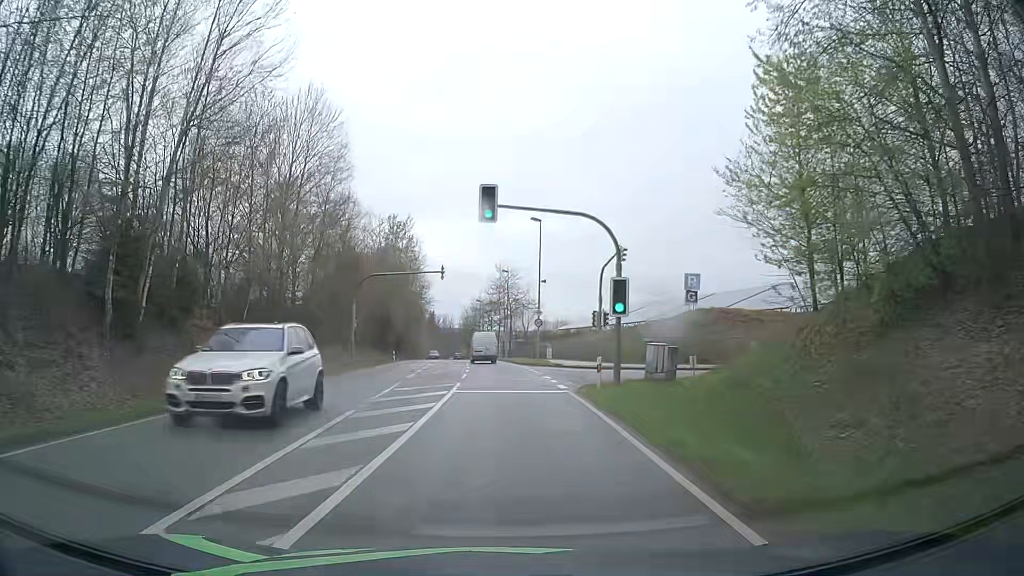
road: secondary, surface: asphalt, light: Day
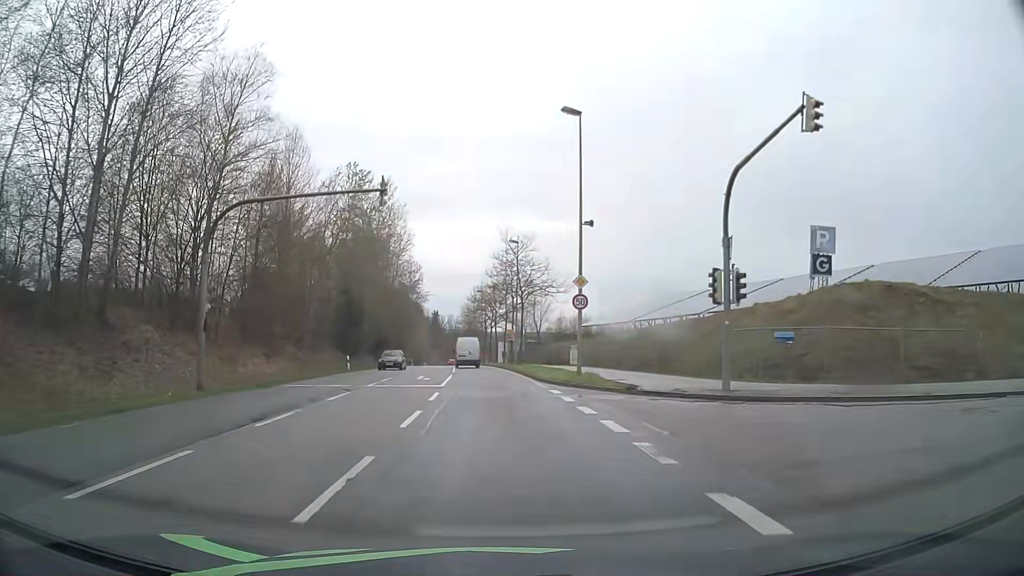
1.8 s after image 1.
(-0.1, +23.2) m; -1°
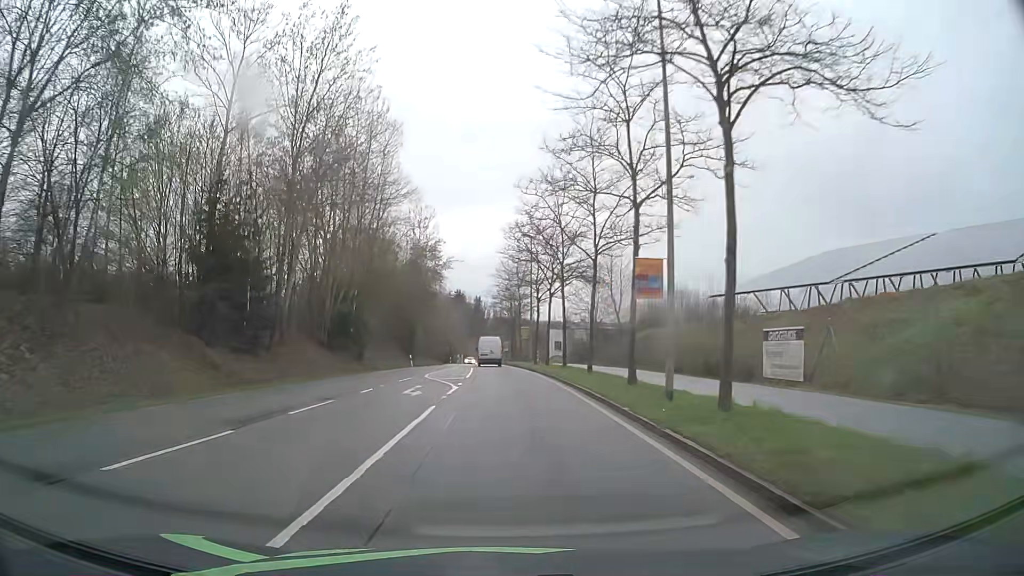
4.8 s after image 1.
(-1.5, +41.3) m; -4°
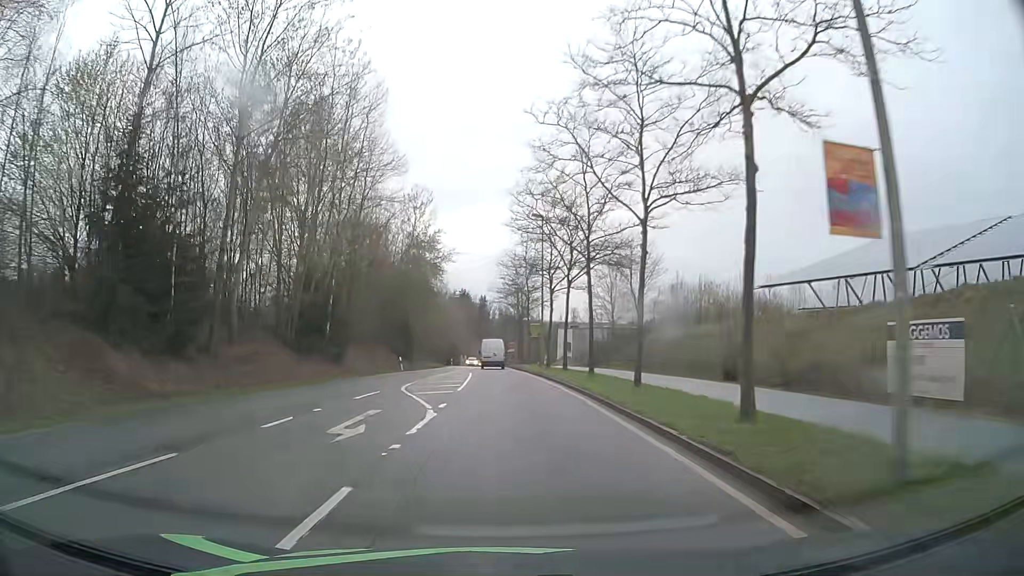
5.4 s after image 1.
(0.0, +8.6) m; 0°
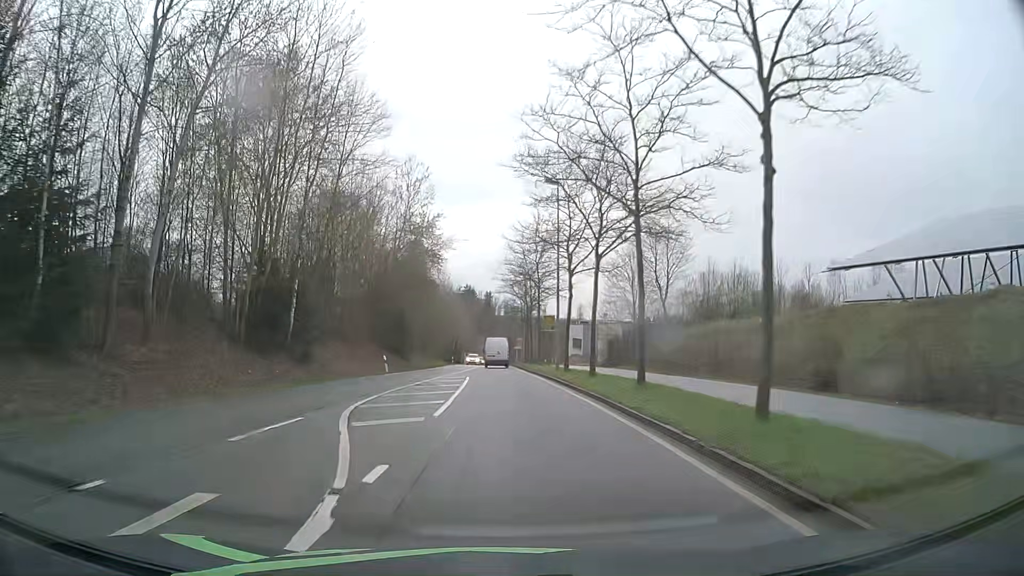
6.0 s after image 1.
(0.0, +8.6) m; -1°
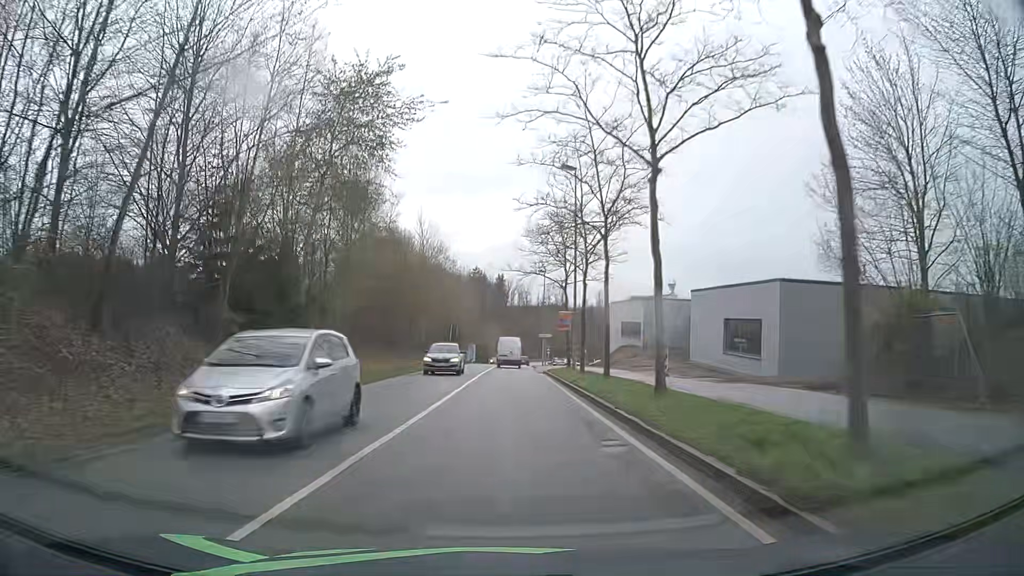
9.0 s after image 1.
(-0.5, +43.2) m; -1°
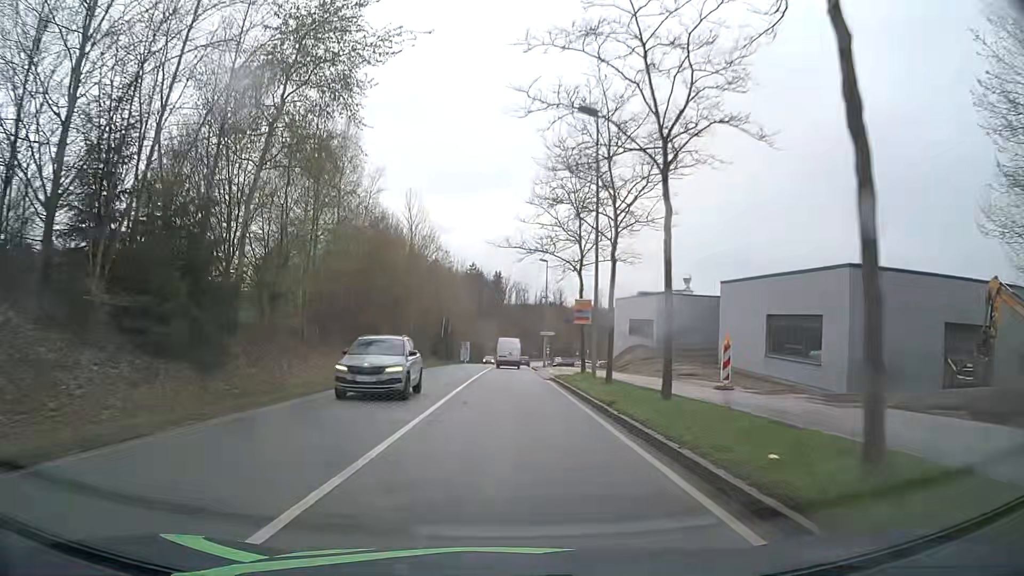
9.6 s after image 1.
(0.0, +8.5) m; 0°
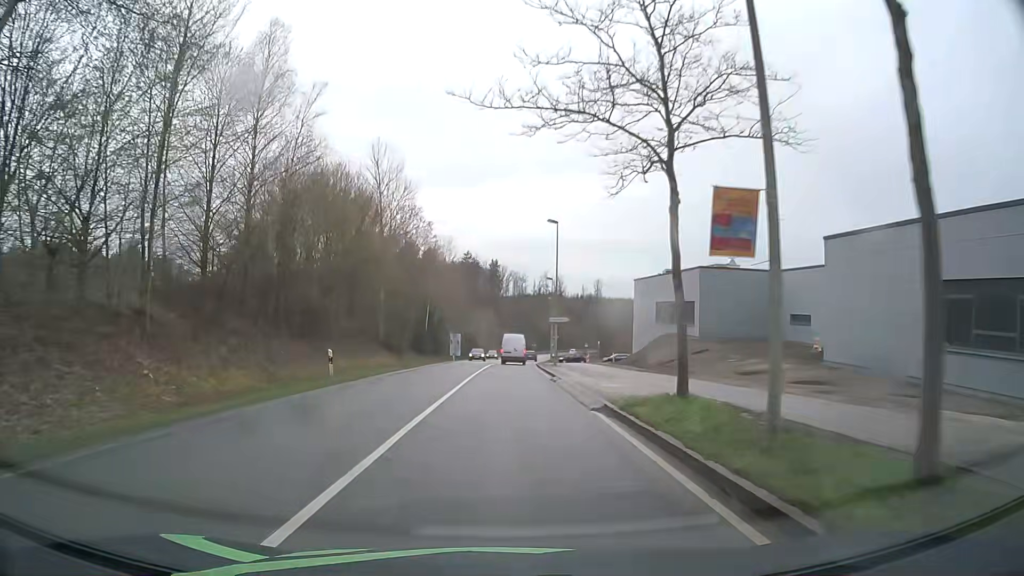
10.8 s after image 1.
(0.0, +16.9) m; 0°
